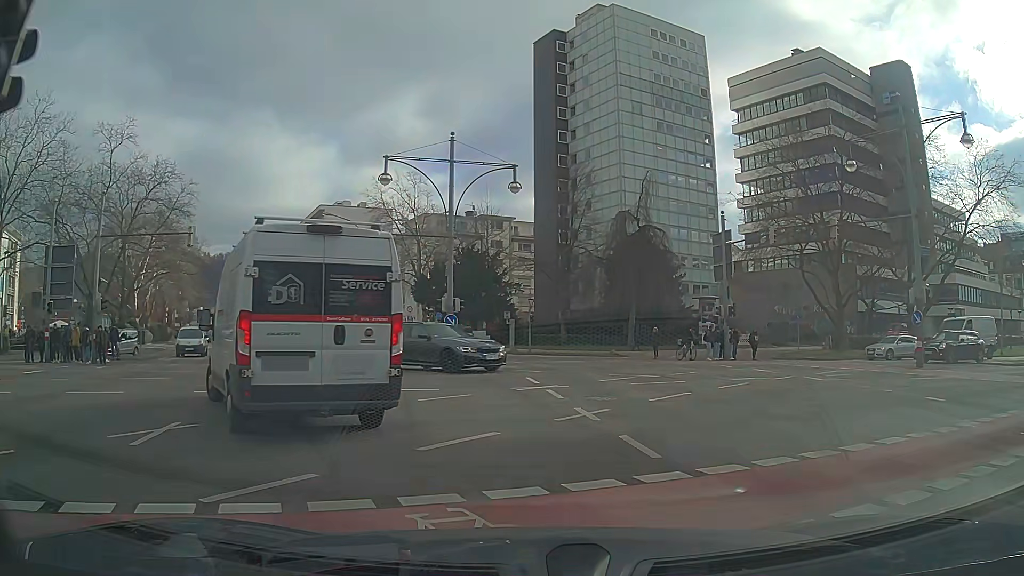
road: secondary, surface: asphalt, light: Day
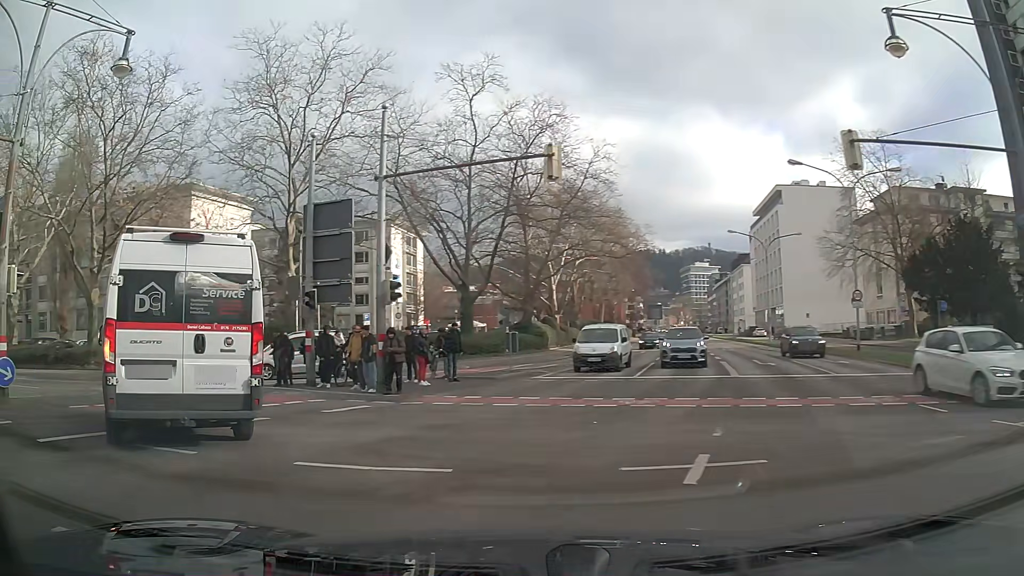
(-4.2, +13.9) m; -39°
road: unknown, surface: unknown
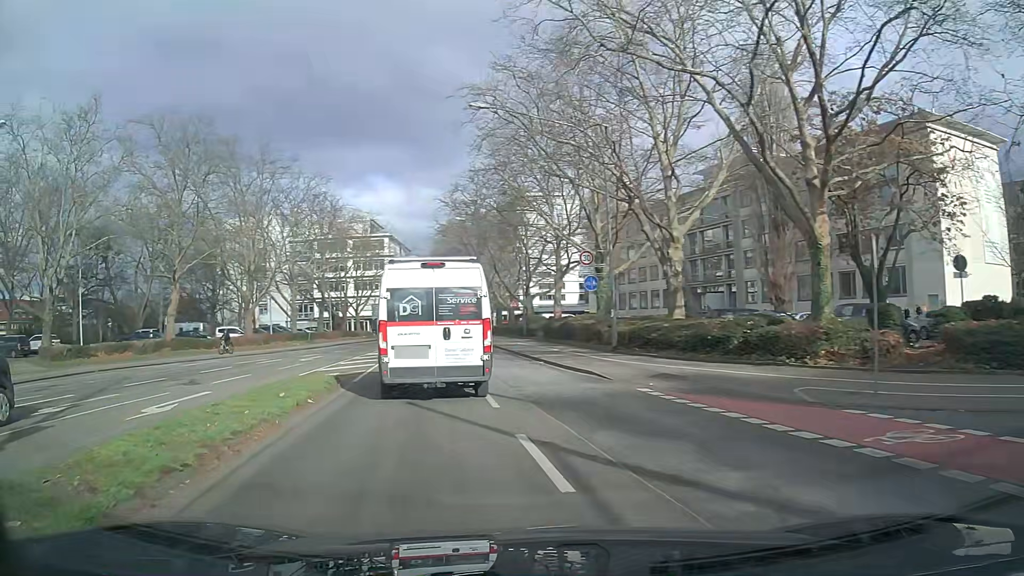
(-9.5, +14.1) m; -64°
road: secondary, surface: asphalt
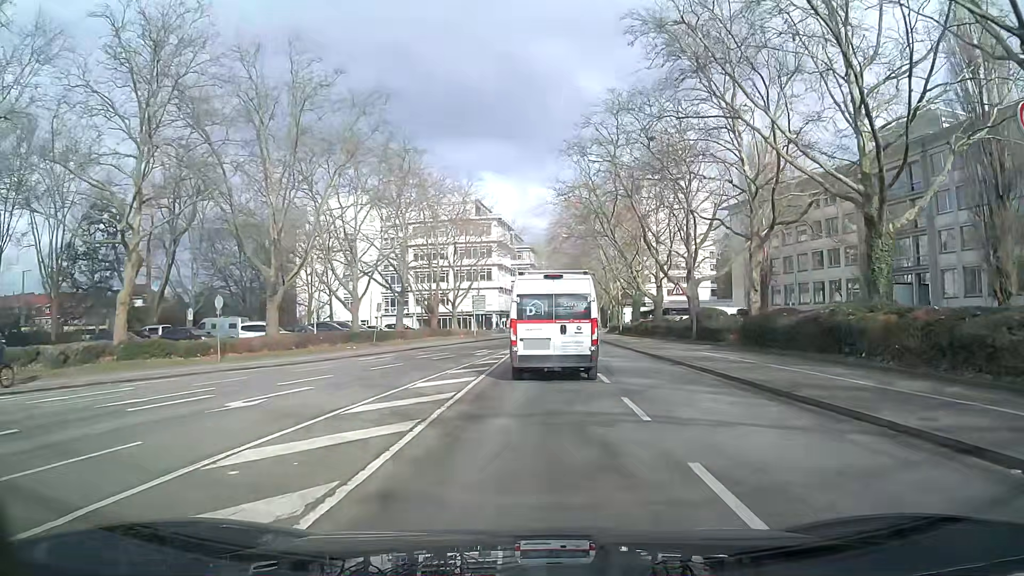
(-3.3, +19.9) m; -10°
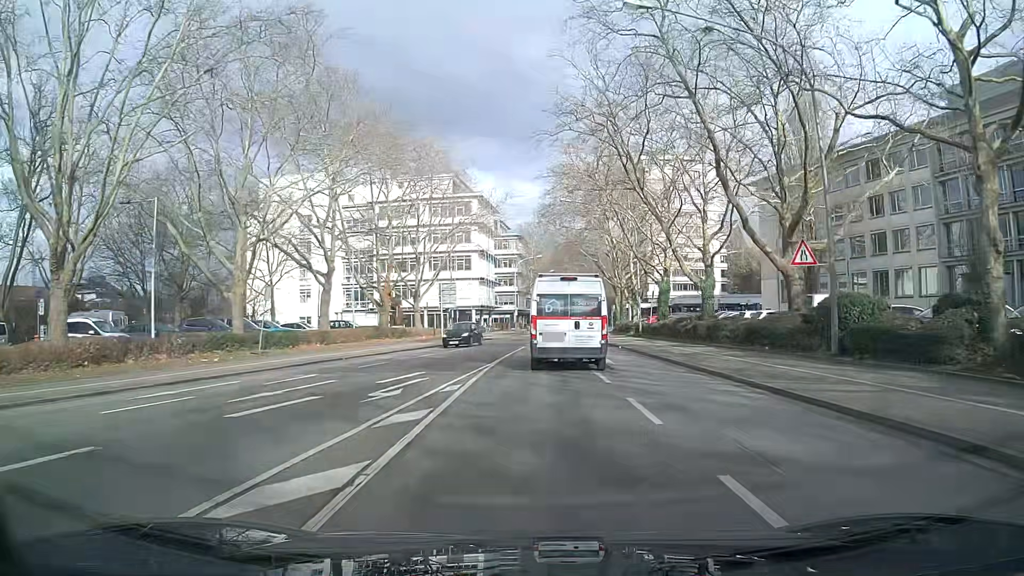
(+0.2, +19.0) m; +1°
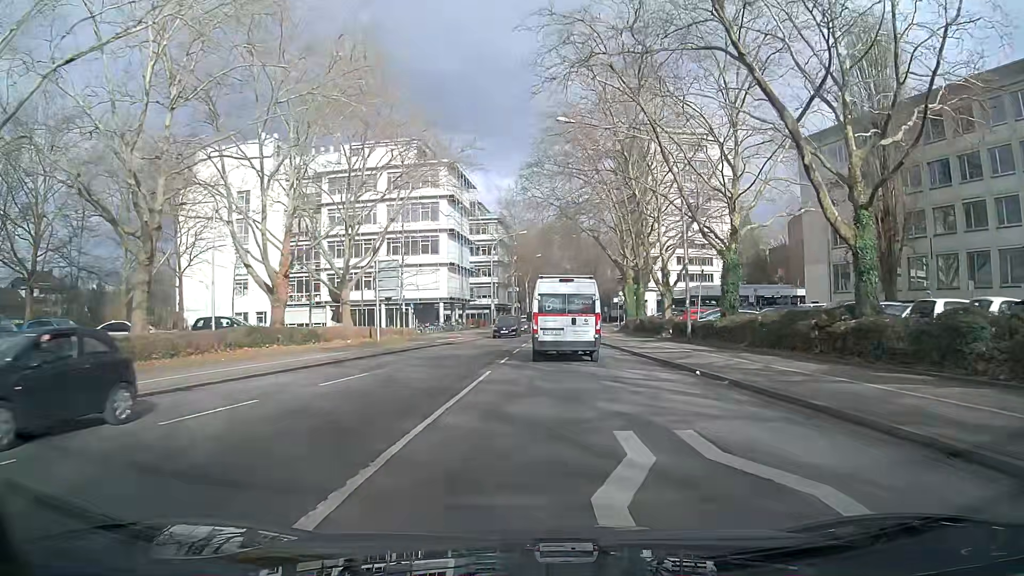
(0.0, +19.3) m; -1°
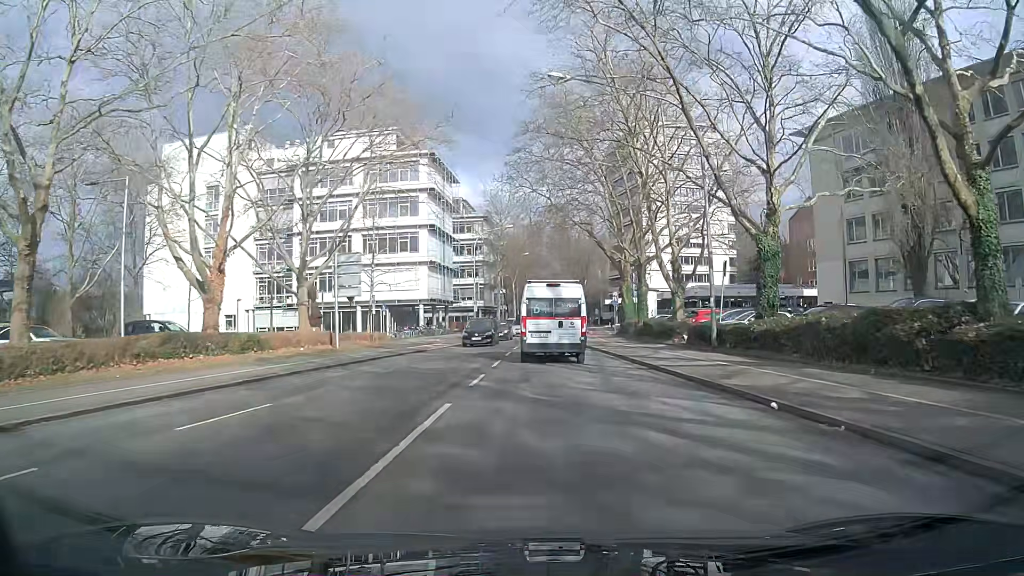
(+0.1, +6.0) m; +2°
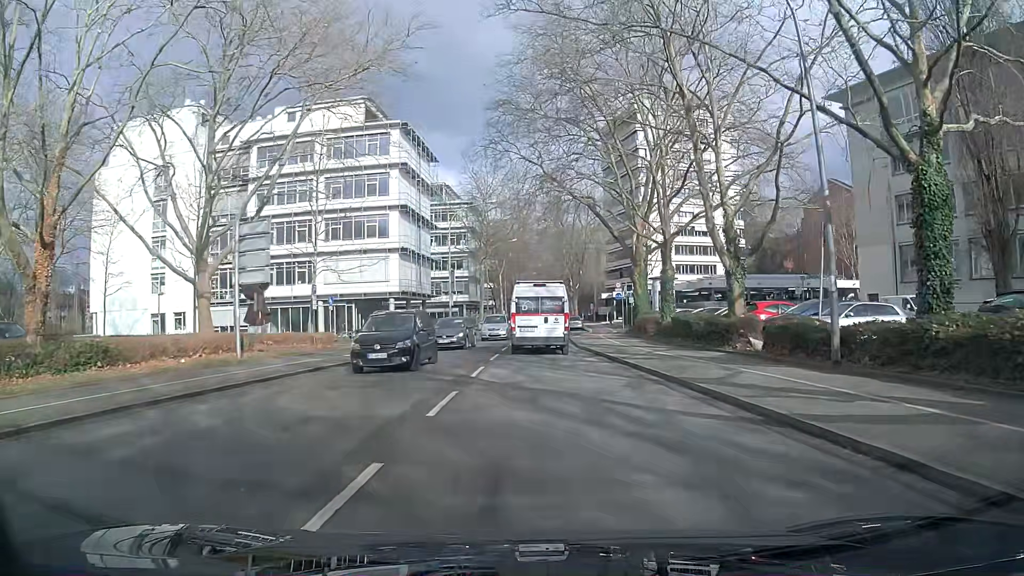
(+0.1, +10.5) m; +1°
